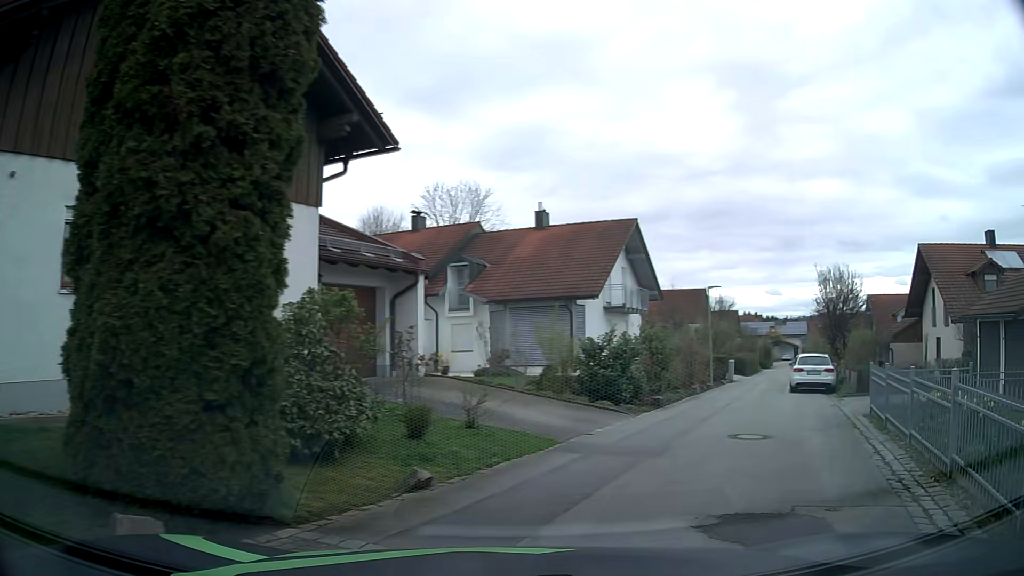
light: Day
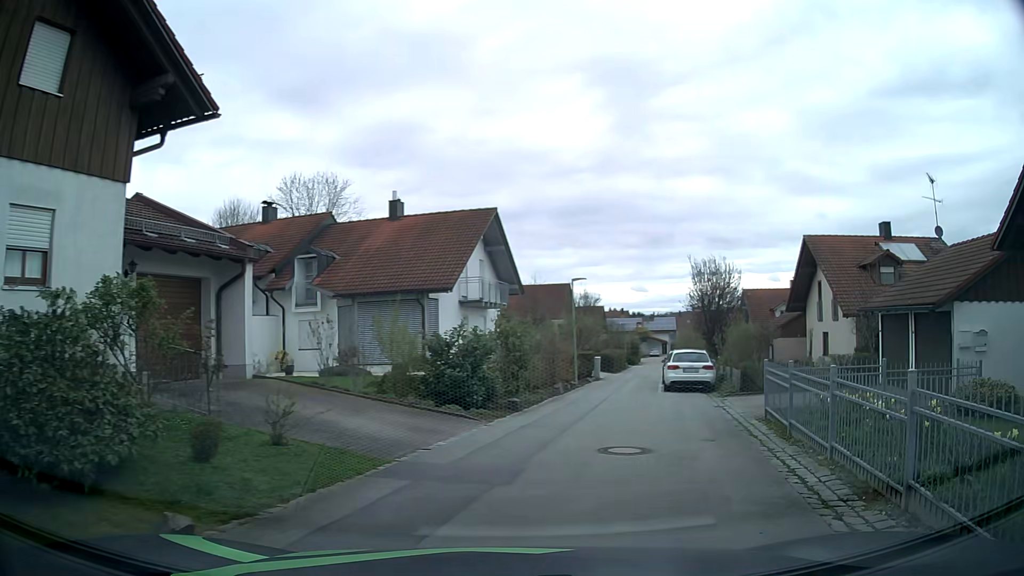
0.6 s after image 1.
(+0.2, +1.9) m; +12°
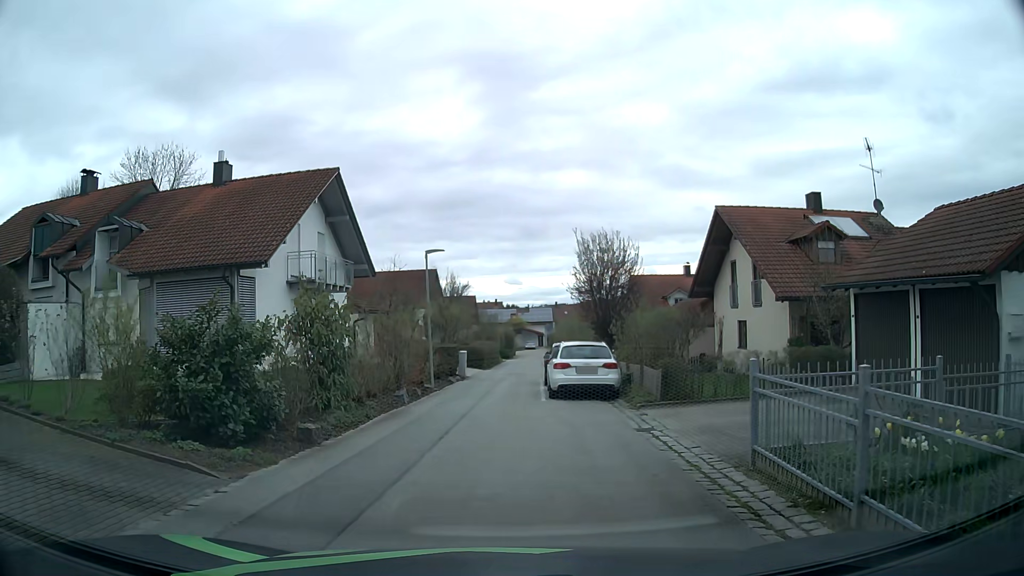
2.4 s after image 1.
(+0.9, +6.2) m; +12°
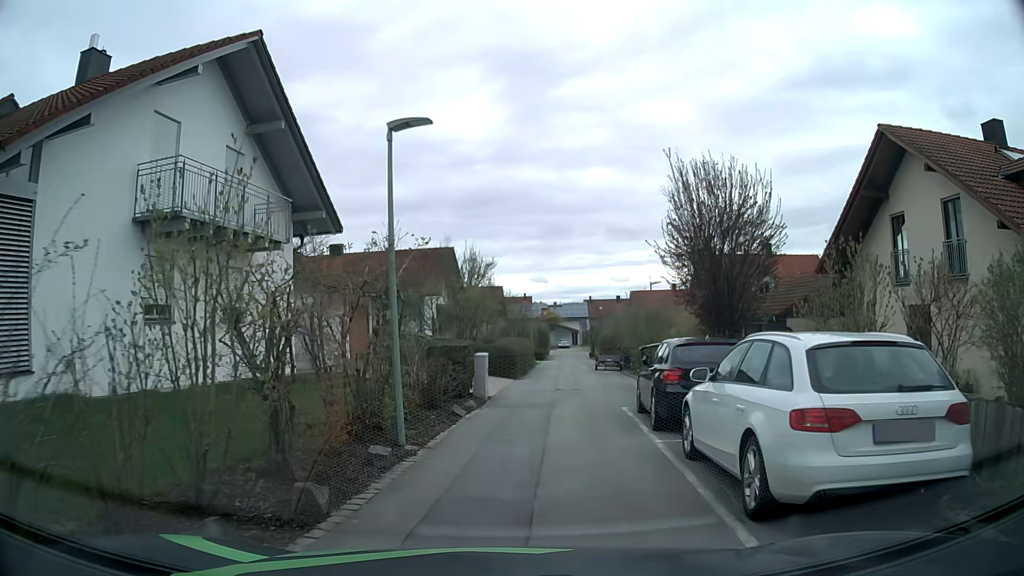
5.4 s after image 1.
(-0.5, +12.3) m; -2°
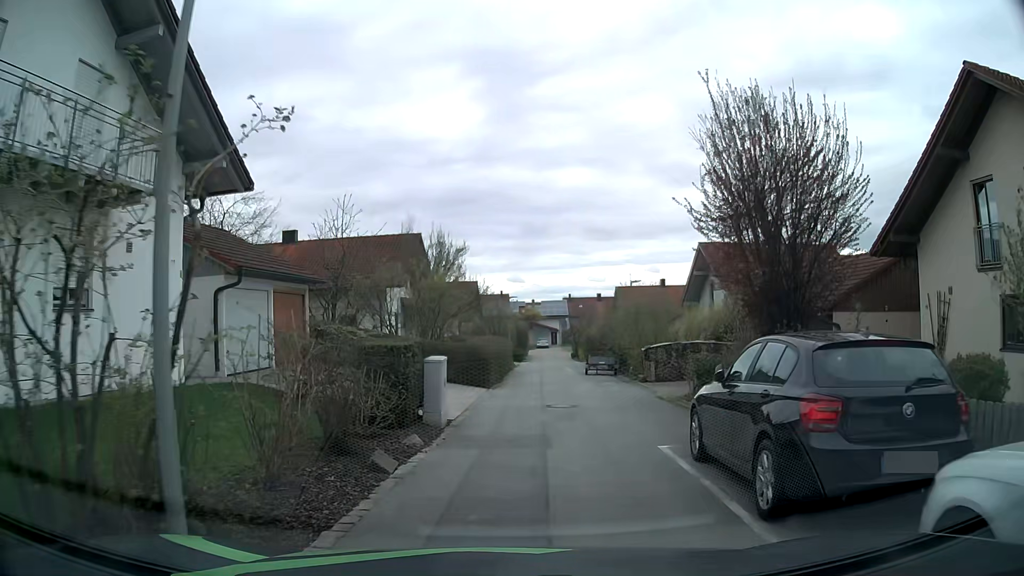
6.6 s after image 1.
(0.0, +5.6) m; +1°
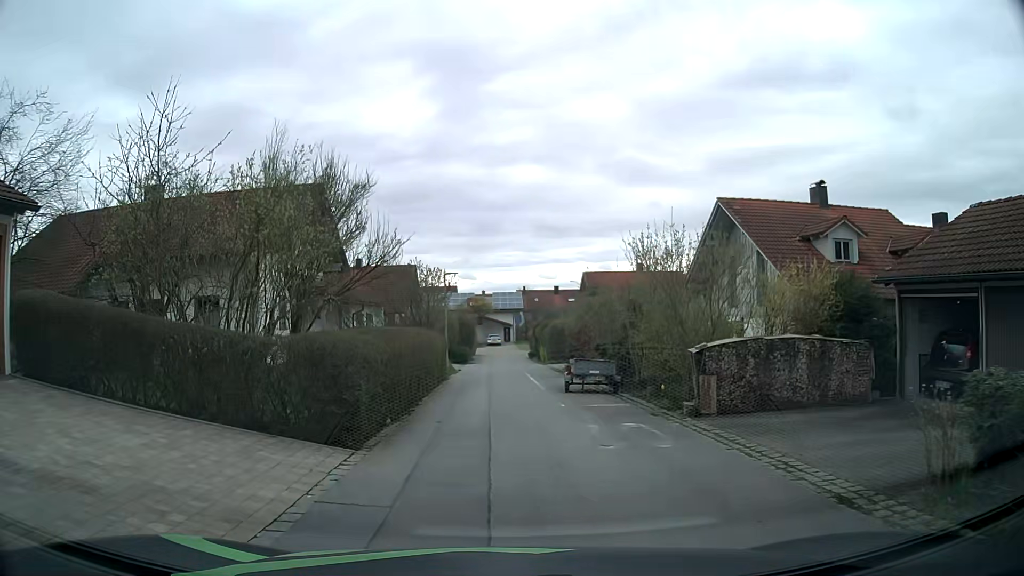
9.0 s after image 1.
(+0.5, +12.2) m; +4°
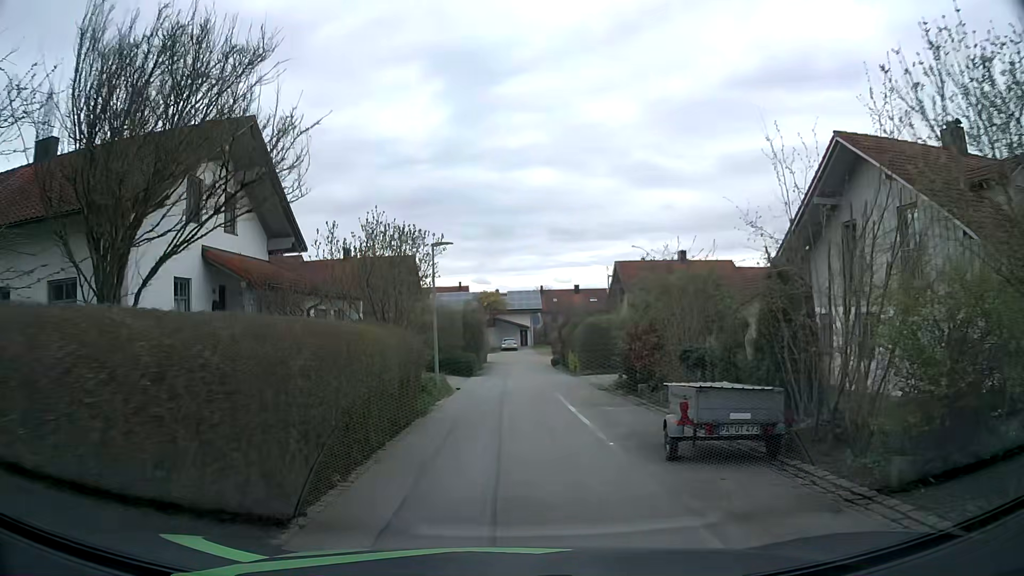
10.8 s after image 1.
(0.0, +9.8) m; -1°
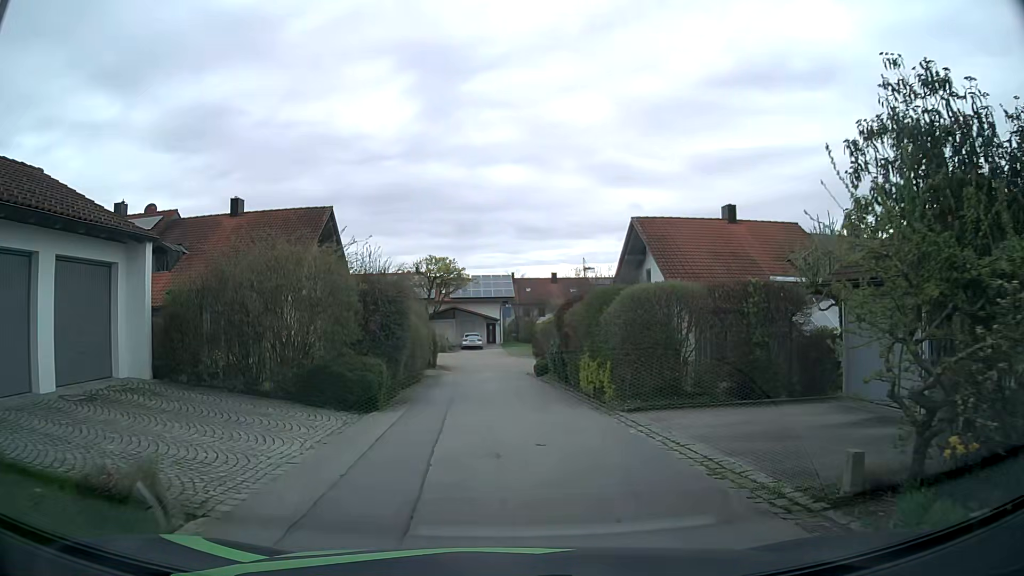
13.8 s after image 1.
(+0.2, +16.6) m; +2°
